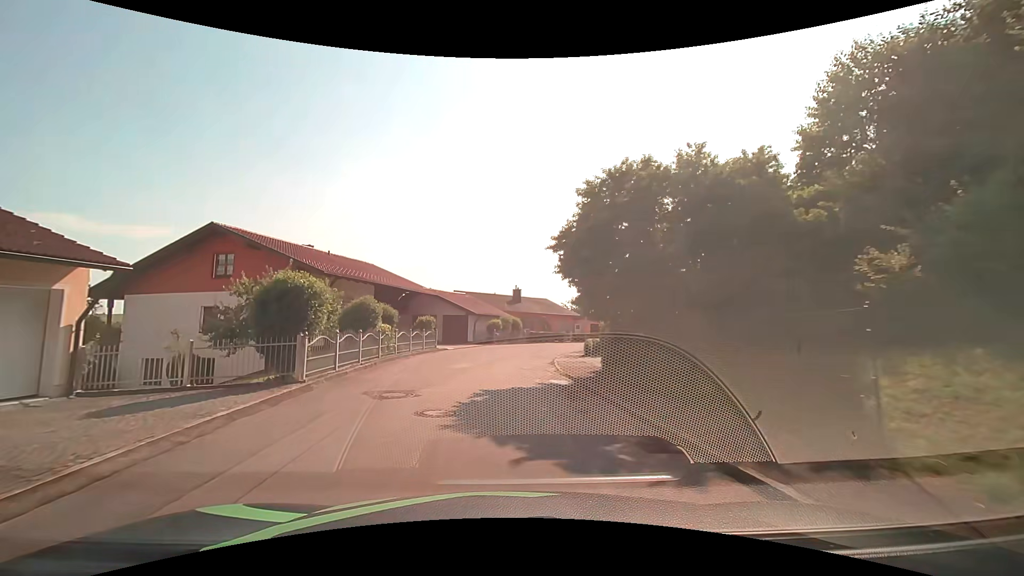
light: Day
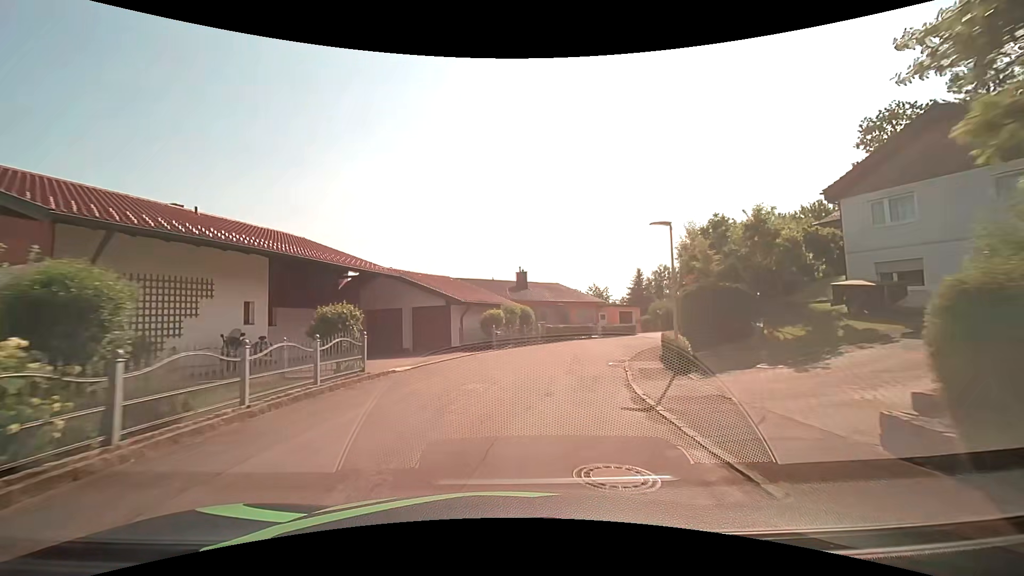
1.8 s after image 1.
(-0.2, +14.3) m; 0°
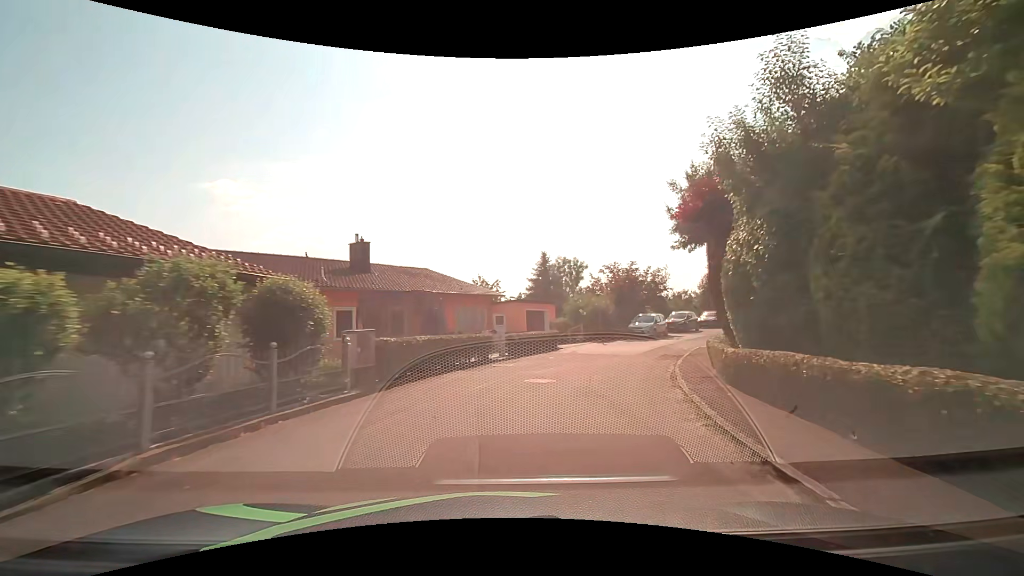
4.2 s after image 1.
(+2.0, +19.4) m; +14°
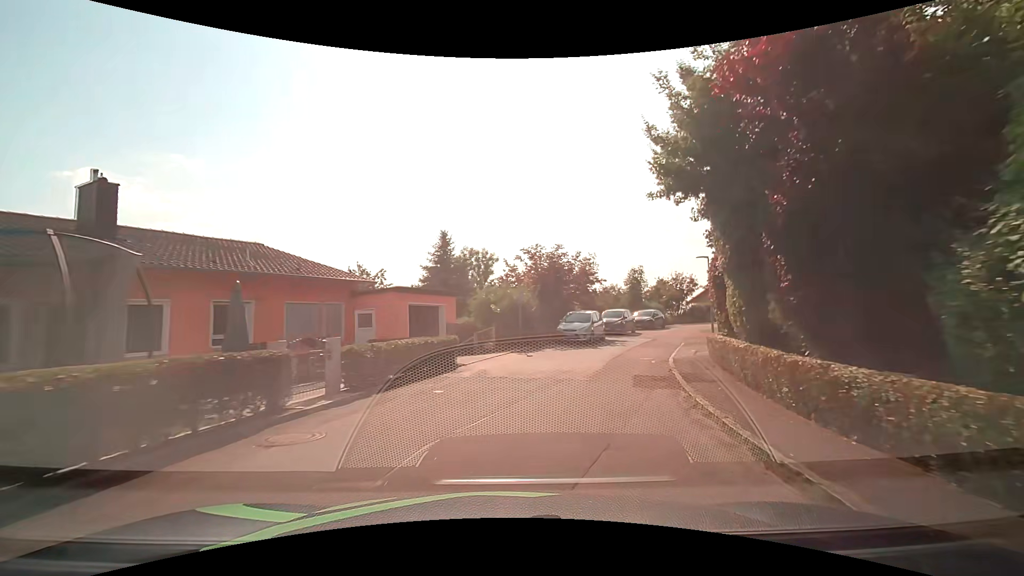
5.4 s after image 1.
(+0.9, +10.0) m; +10°
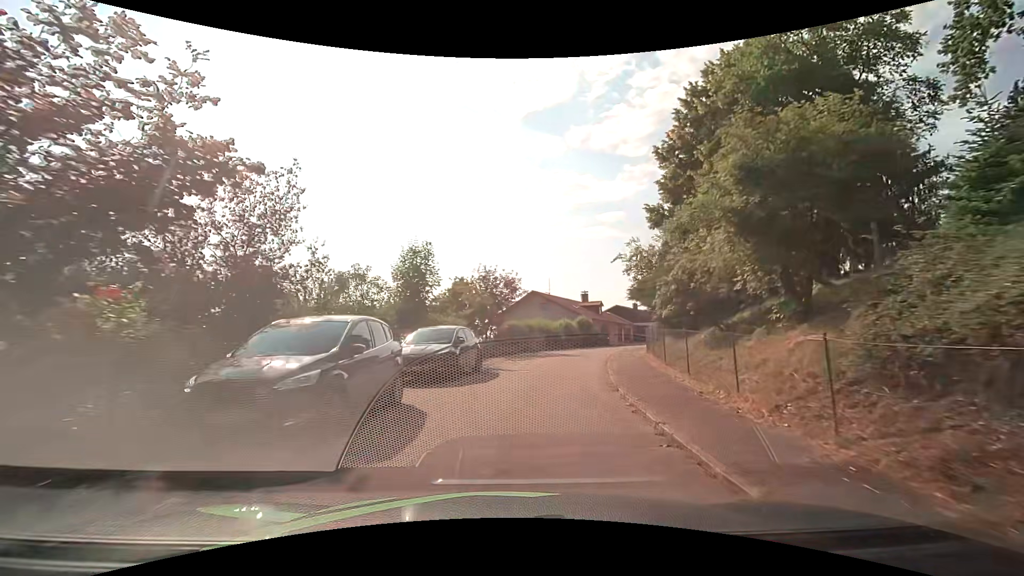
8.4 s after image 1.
(+5.9, +24.6) m; +25°
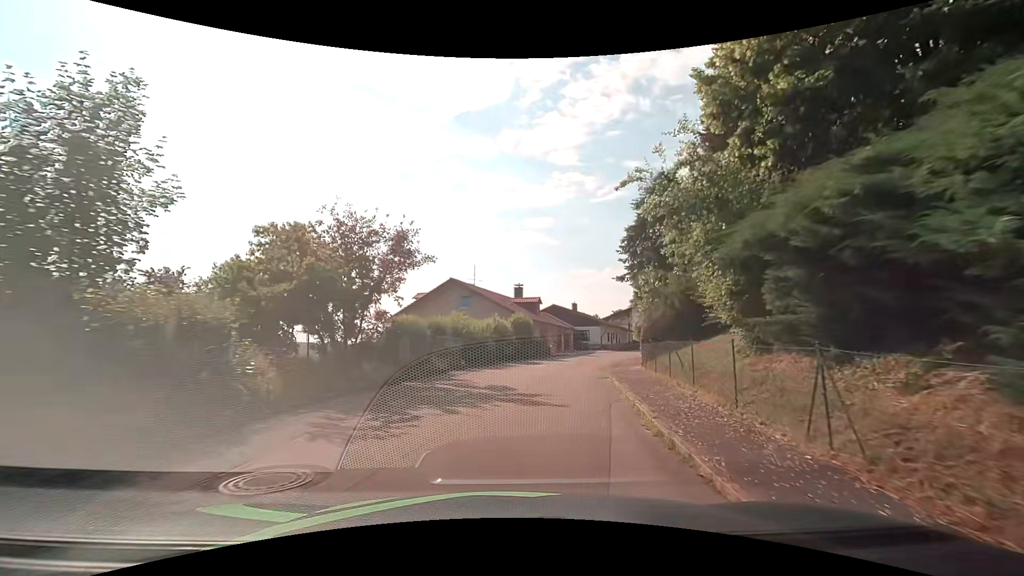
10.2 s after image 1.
(+1.0, +15.0) m; +7°
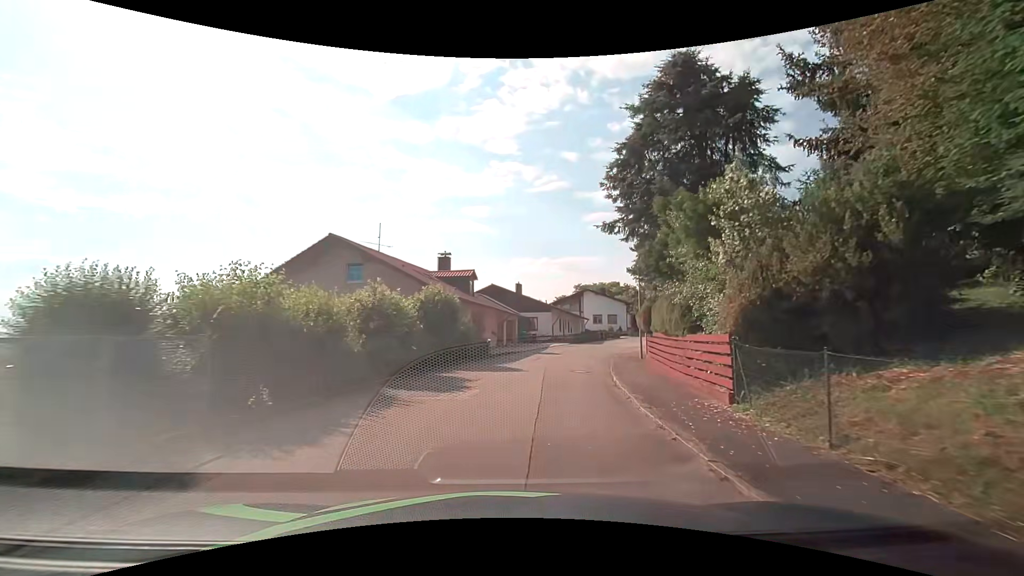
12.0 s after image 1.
(+1.3, +14.9) m; +9°
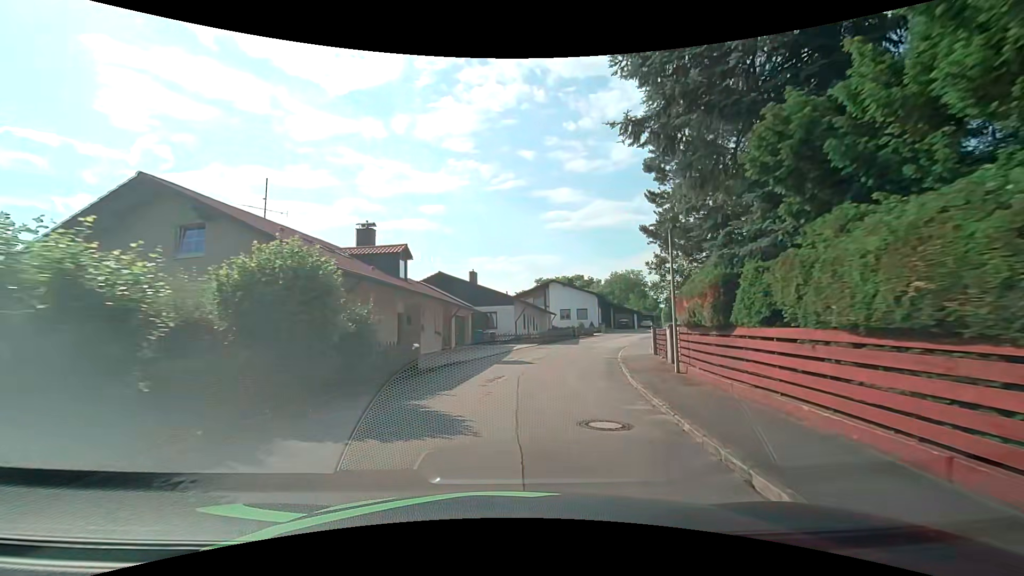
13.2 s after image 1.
(+0.3, +10.2) m; +4°
(+1, +10) (+2, +20) (+4, +30) (+7, +39) (+11, +48) (+15, +58) (+20, +66) (+25, +75) (+32, +82) (+40, +88) m
